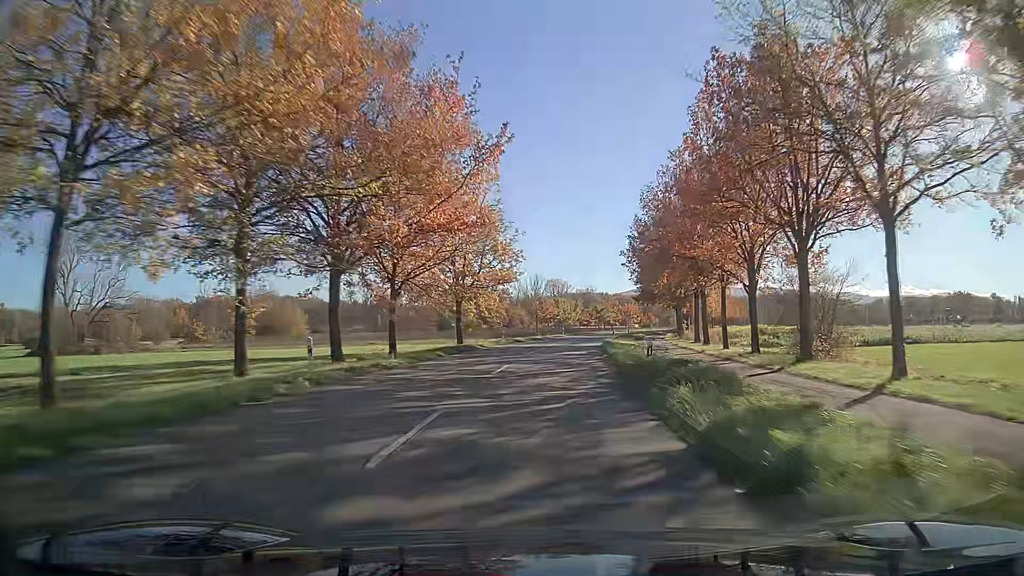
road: secondary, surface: asphalt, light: Day
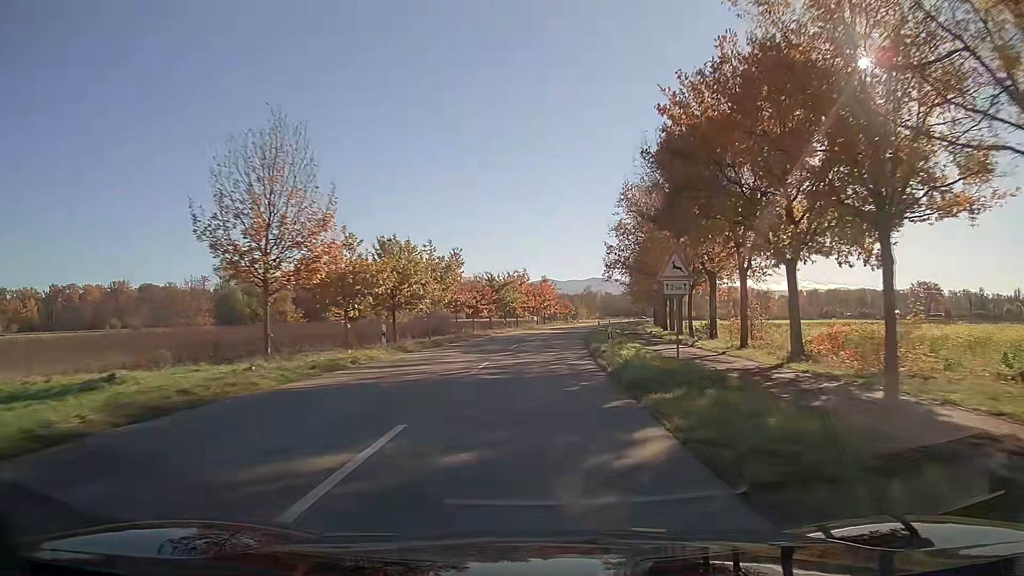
(+5.1, +60.6) m; +9°
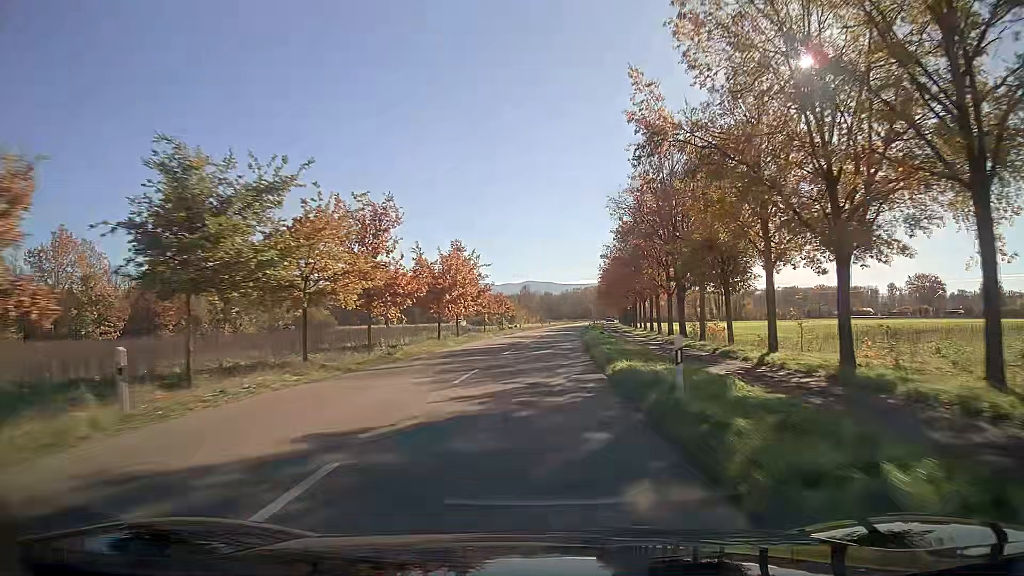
(+2.5, +49.4) m; +5°
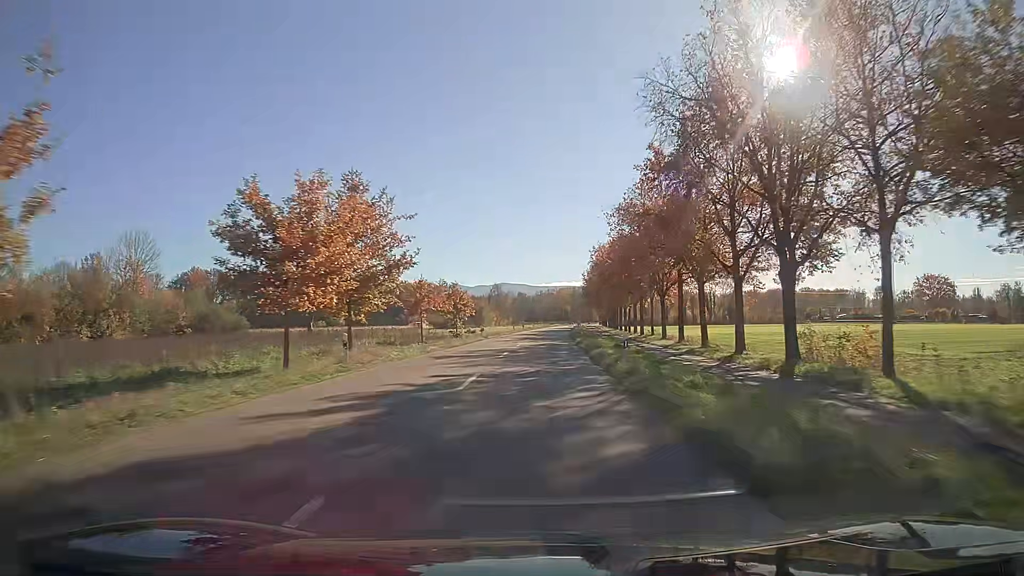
(+0.5, +24.8) m; +2°
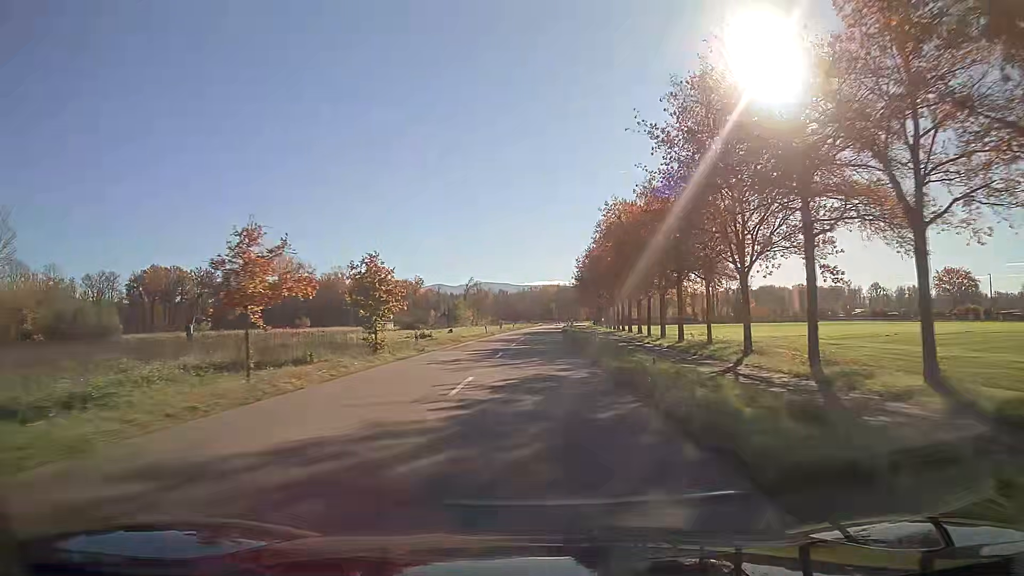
(+0.3, +24.5) m; +1°
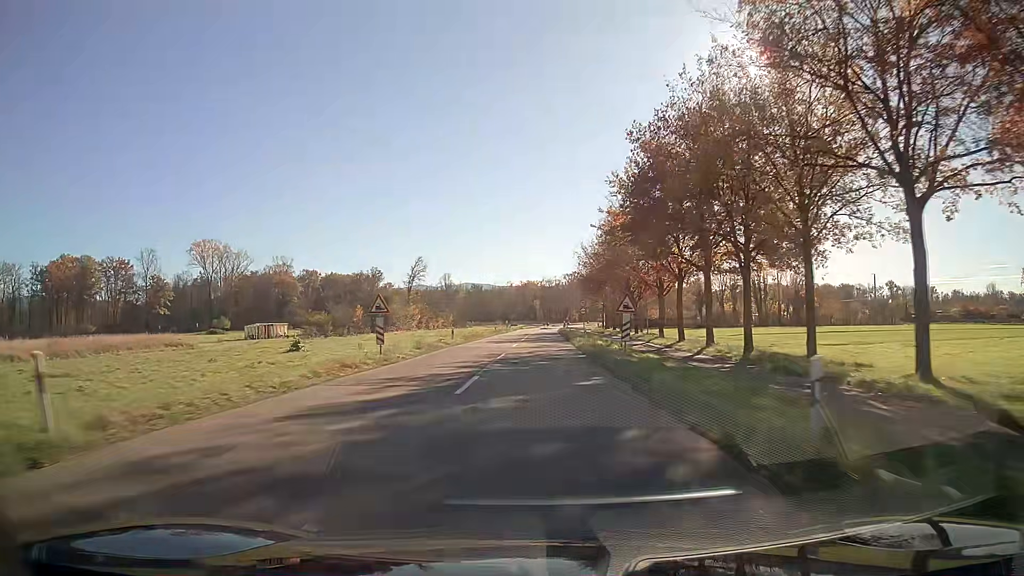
(+0.9, +58.9) m; +1°
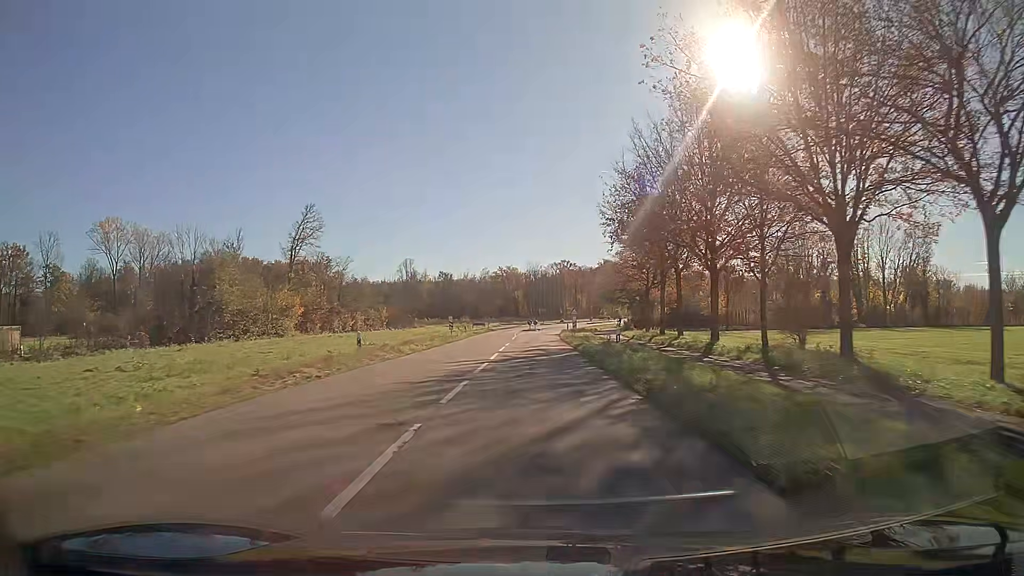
(+0.8, +54.9) m; +1°
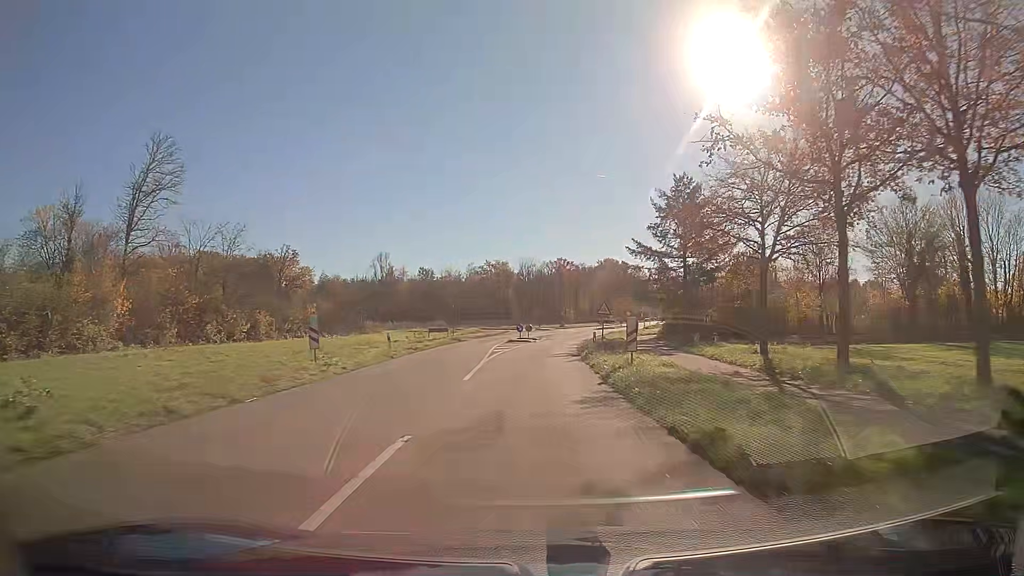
(+0.2, +29.8) m; +1°
